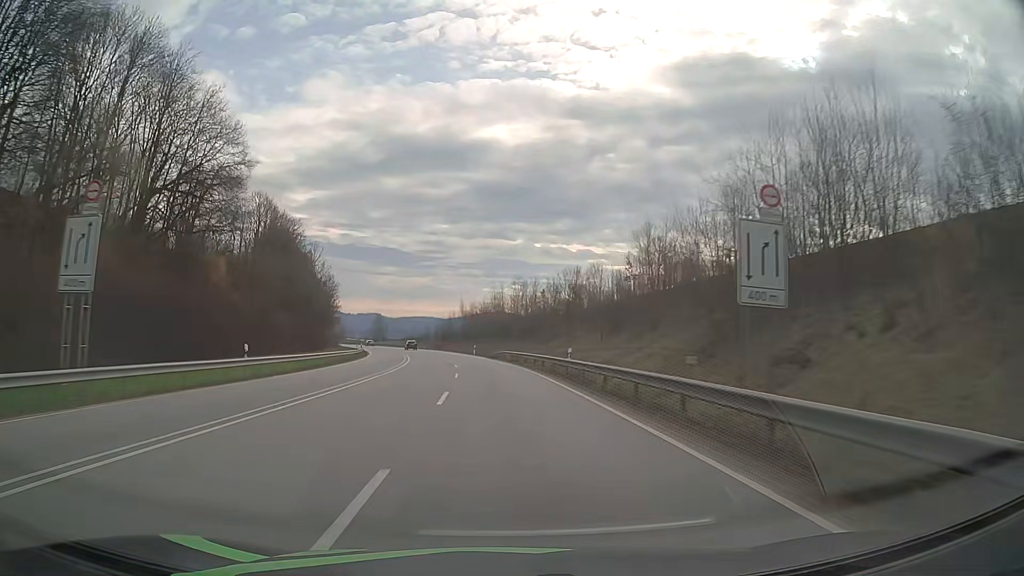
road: primary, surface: asphalt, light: Day
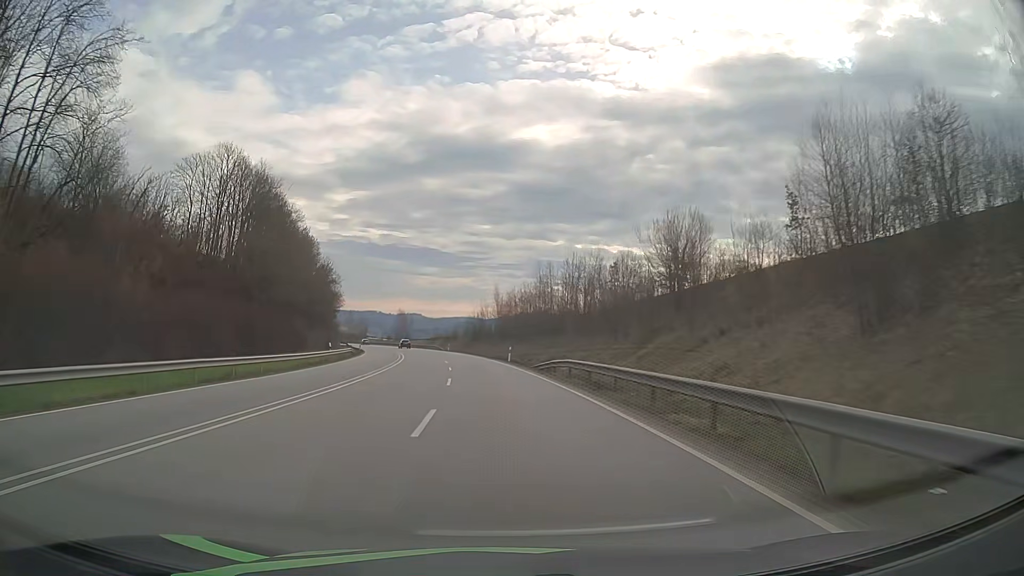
(-0.8, +29.6) m; -3°
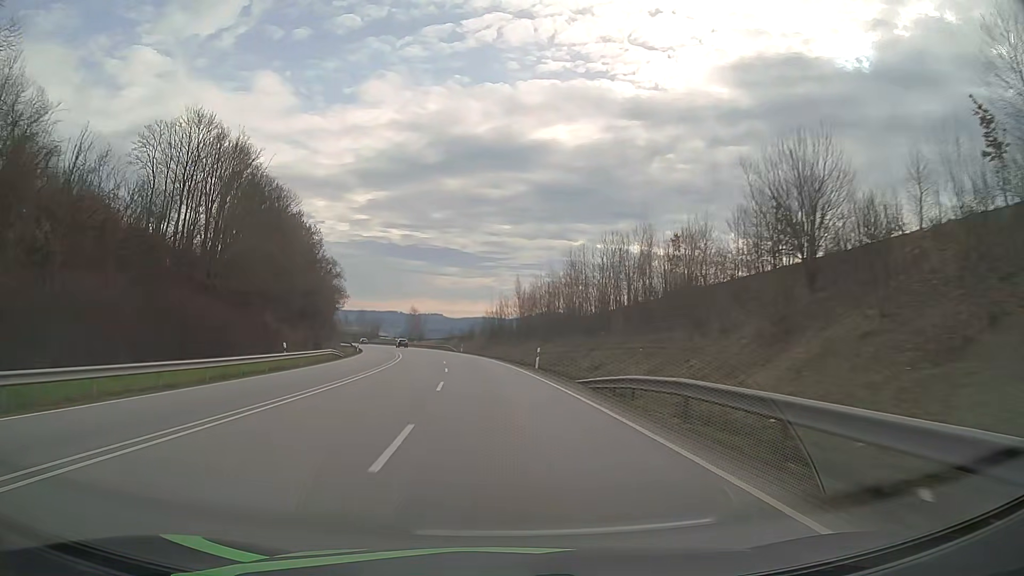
(-0.2, +14.8) m; -2°
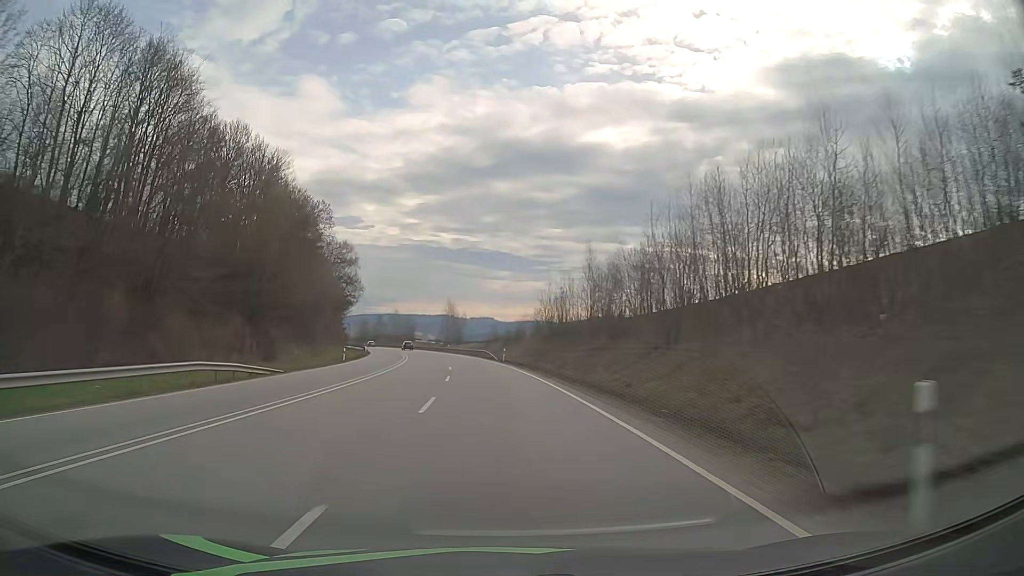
(-1.1, +29.8) m; -5°
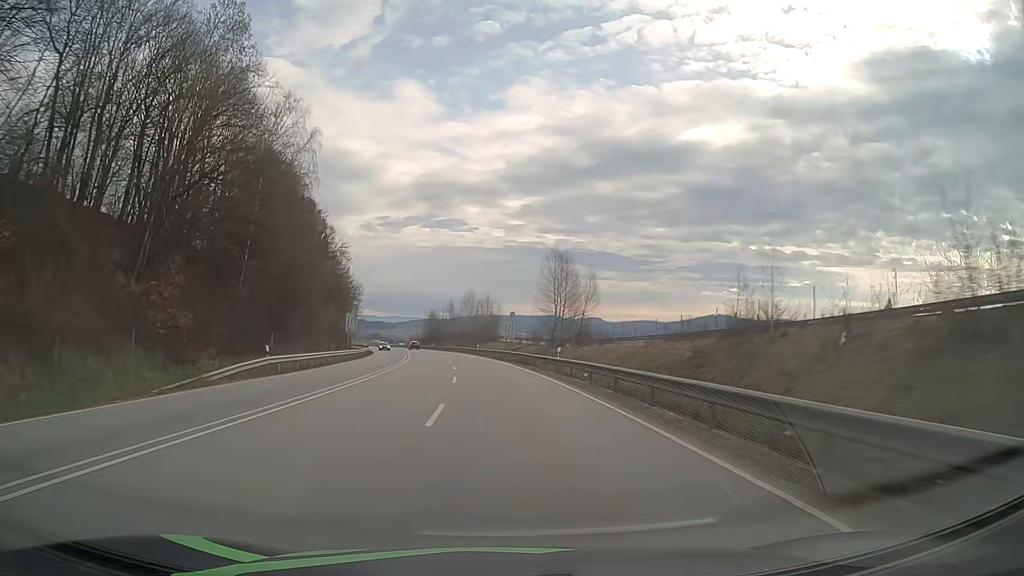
(-5.9, +74.6) m; -9°
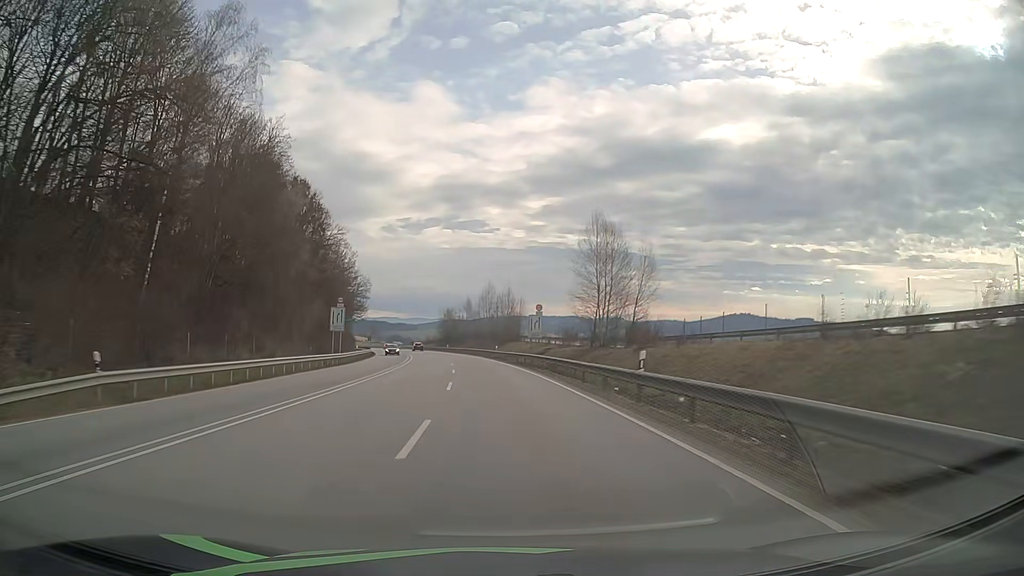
(-0.3, +15.1) m; -2°
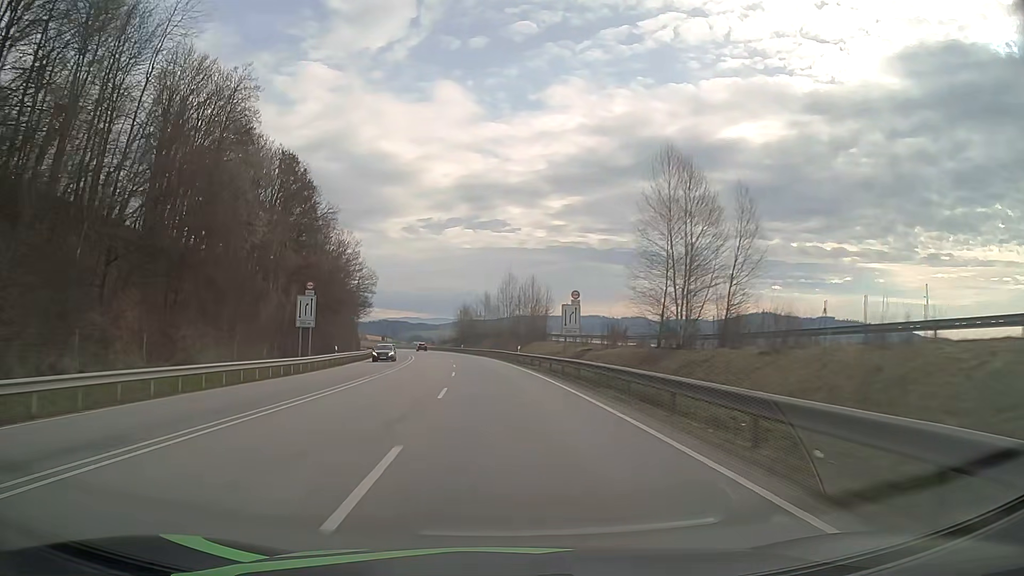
(-0.3, +15.1) m; -2°
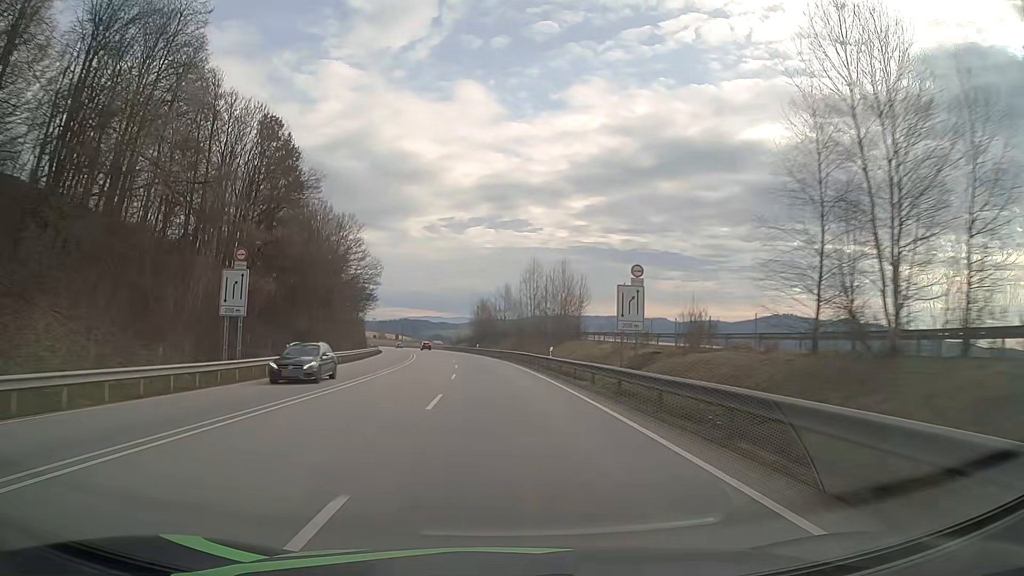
(-0.3, +15.1) m; -2°
(0, +10) (0, +20) (-1, +30) (-2, +40) (-2, +50) (-3, +60) (-5, +70) (-6, +80) (-8, +90) (-9, +99) m
